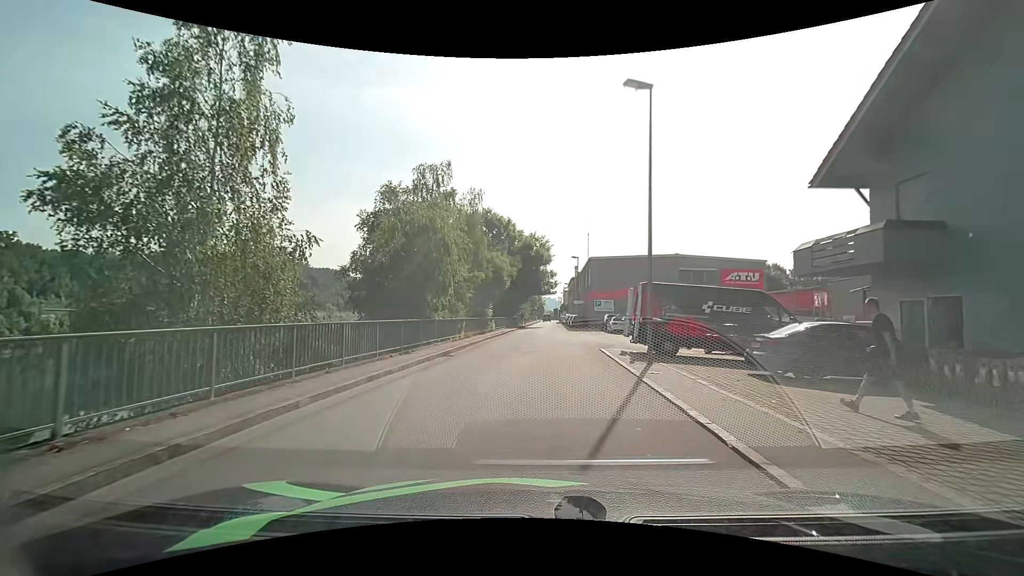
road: unclassified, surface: asphalt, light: Day
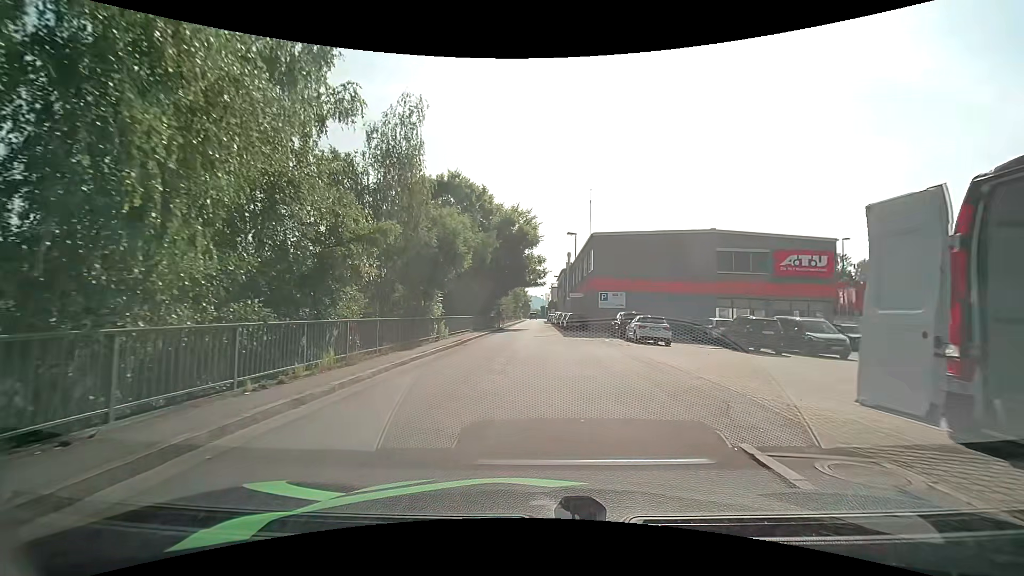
(+0.4, +15.2) m; +2°
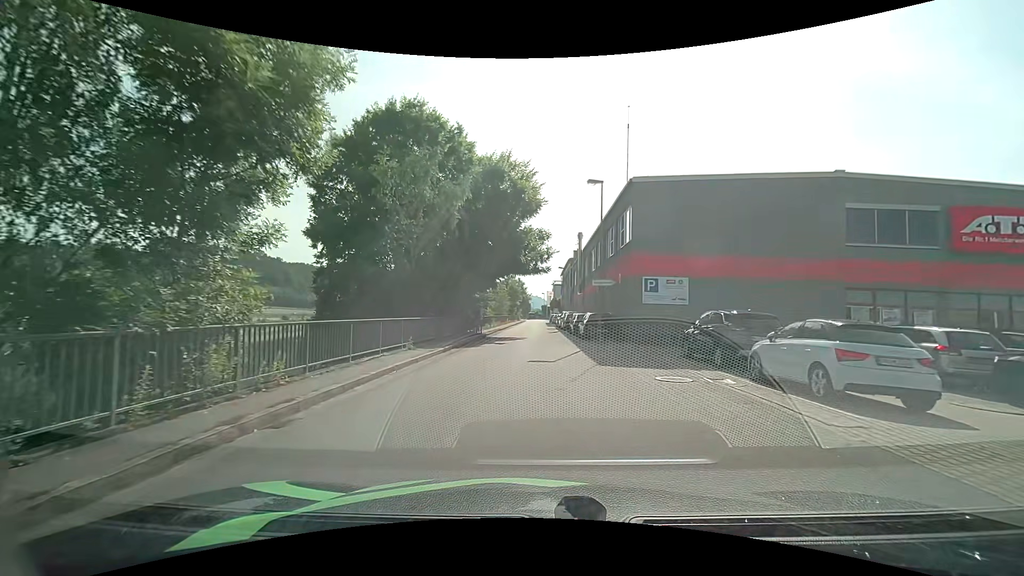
(+0.1, +15.9) m; 0°
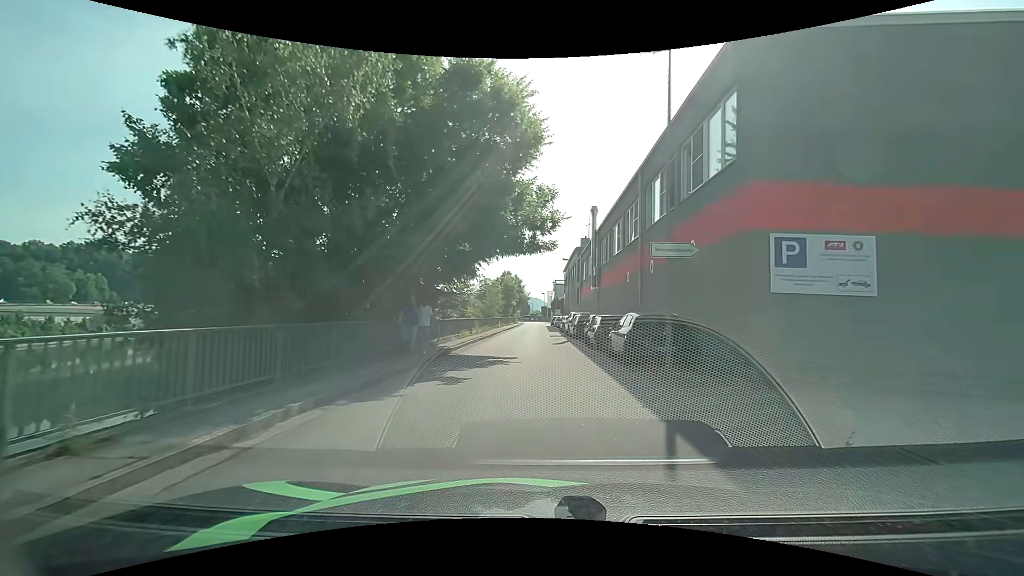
(0.0, +12.6) m; 0°
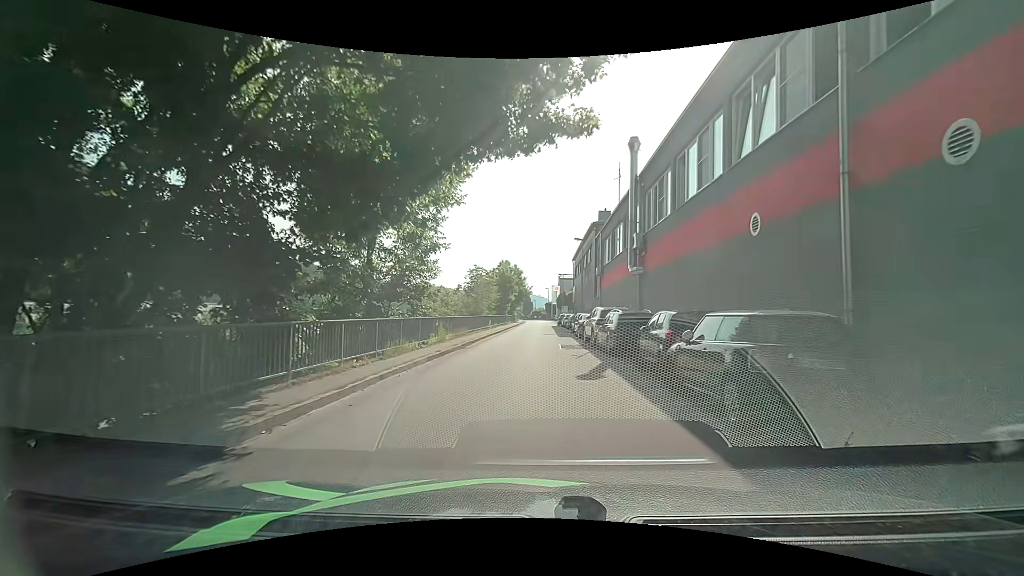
(0.0, +13.7) m; 0°
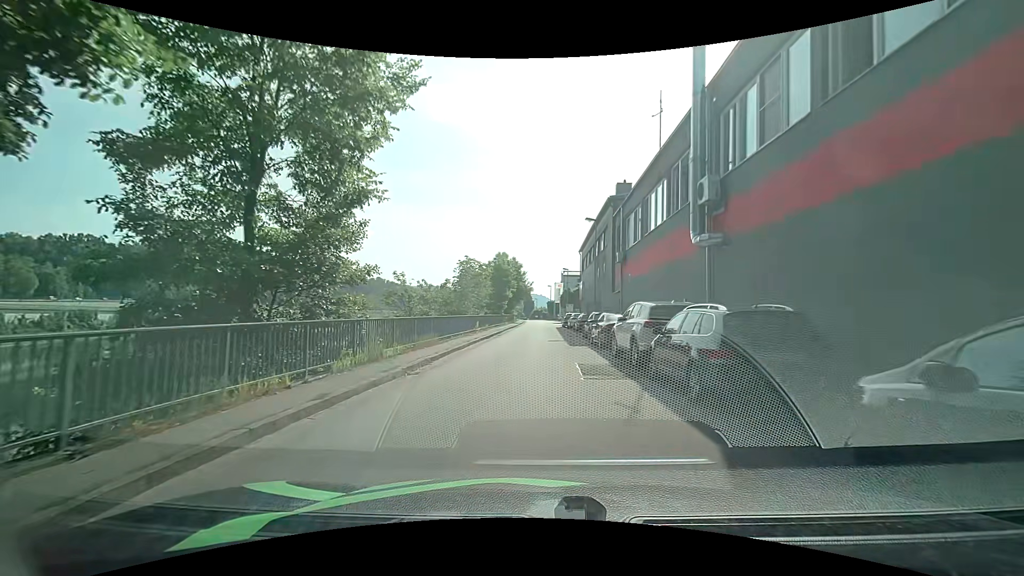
(0.0, +8.7) m; -1°
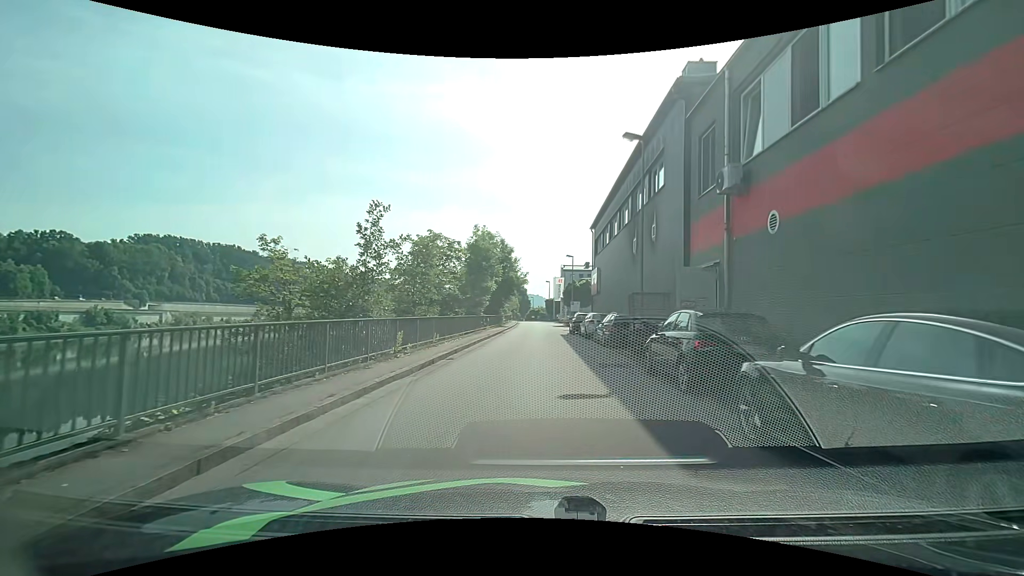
(+0.1, +16.2) m; 0°
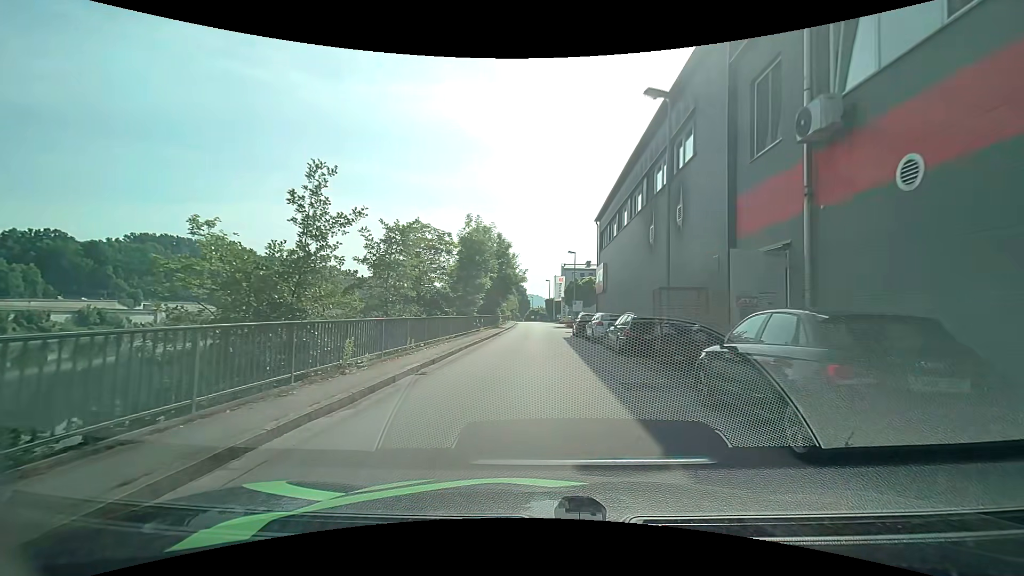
(+0.1, +3.6) m; +1°
